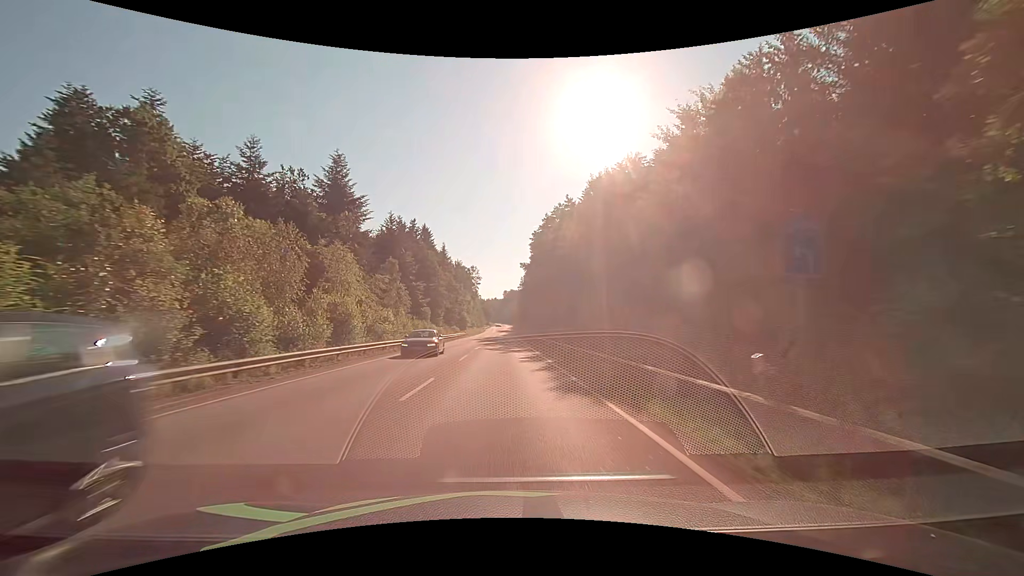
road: secondary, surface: asphalt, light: Day
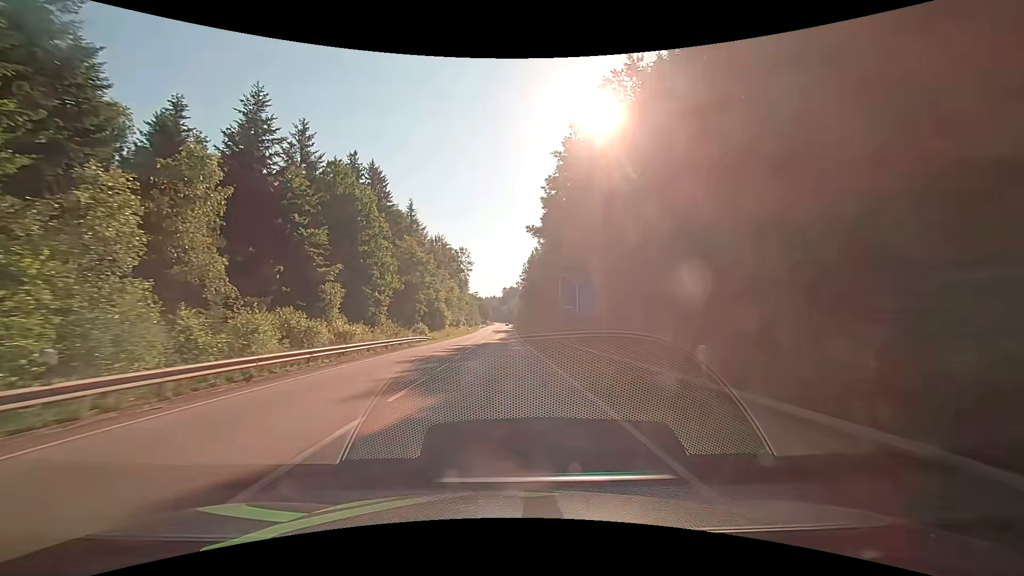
(+0.1, +43.0) m; 0°
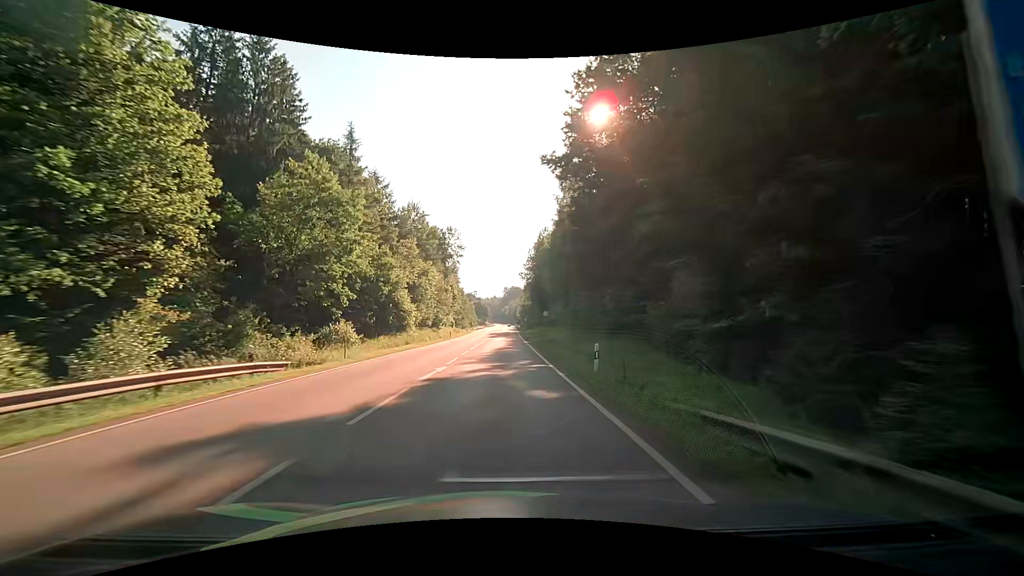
(0.0, +32.2) m; 0°
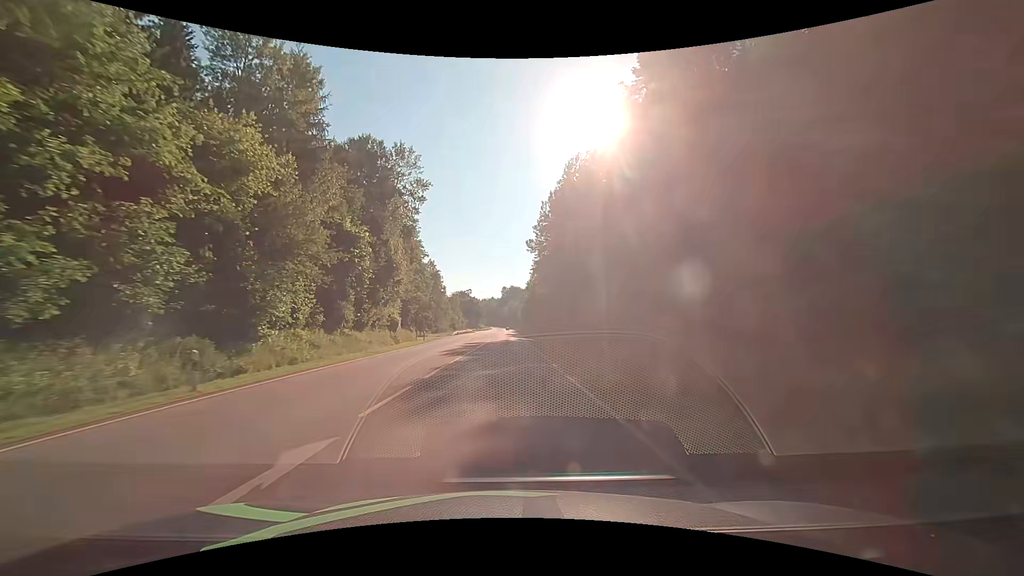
(-0.1, +53.6) m; 0°
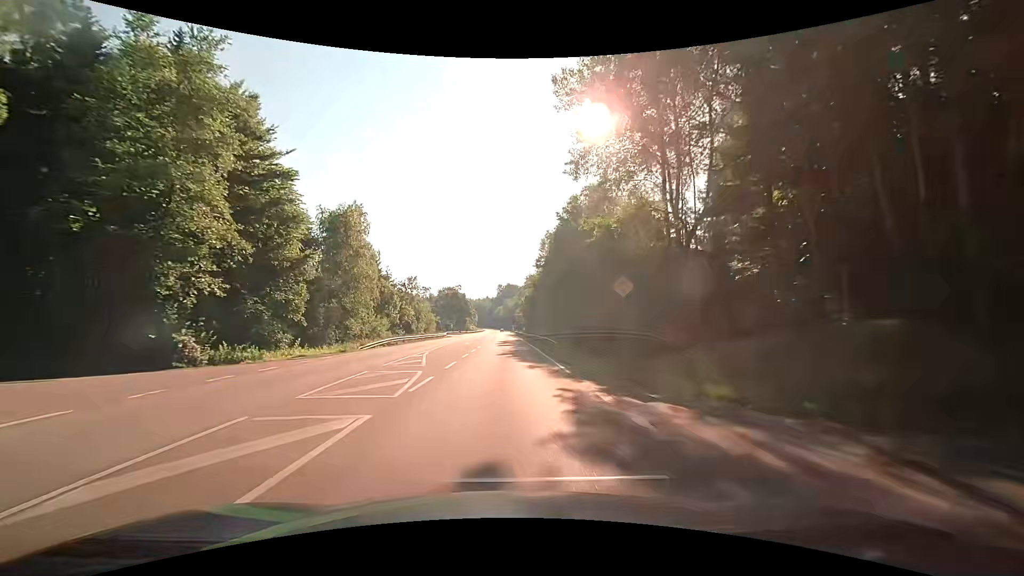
(-0.1, +53.6) m; 0°
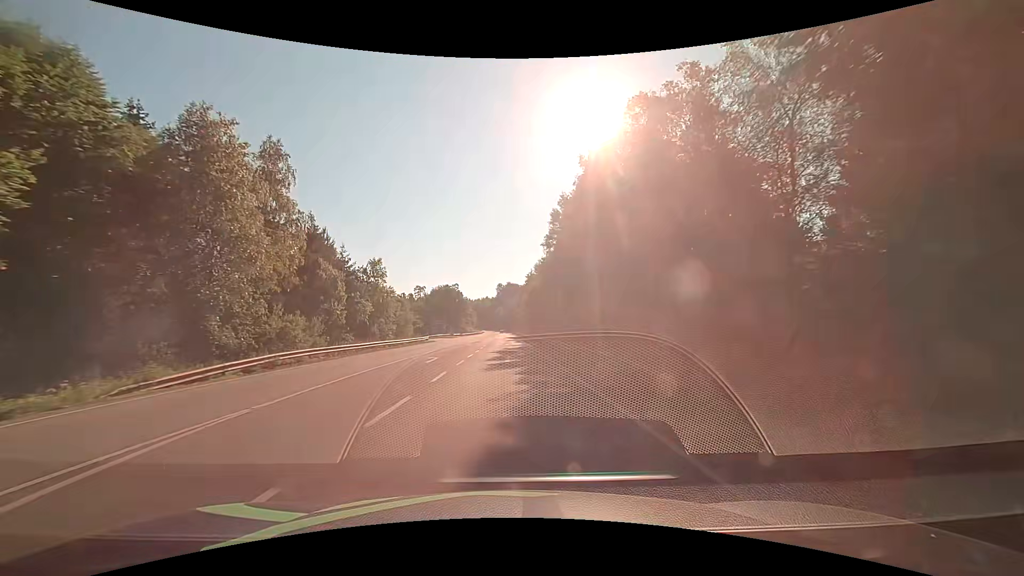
(+0.2, +21.4) m; 0°
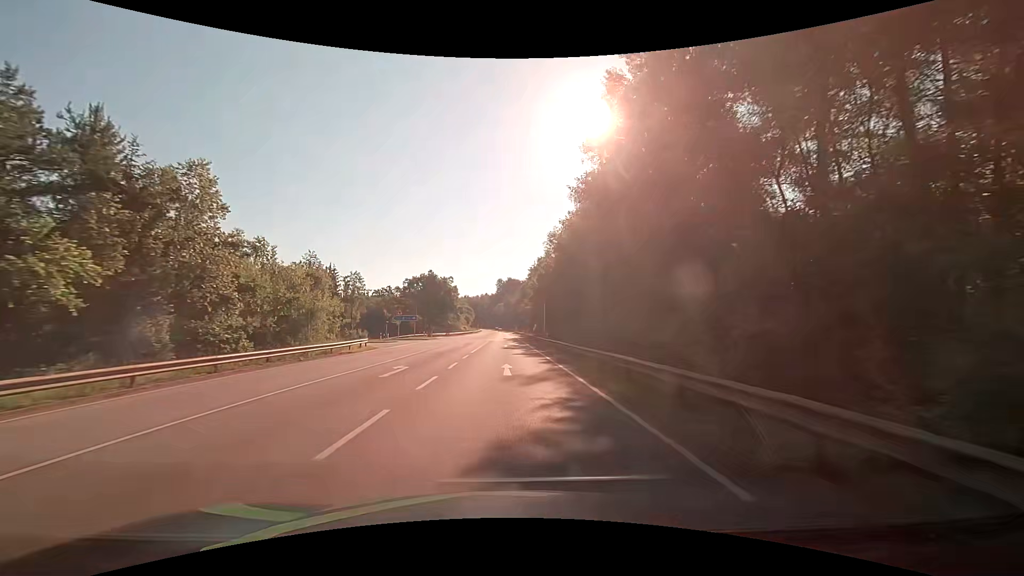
(0.0, +32.2) m; 0°
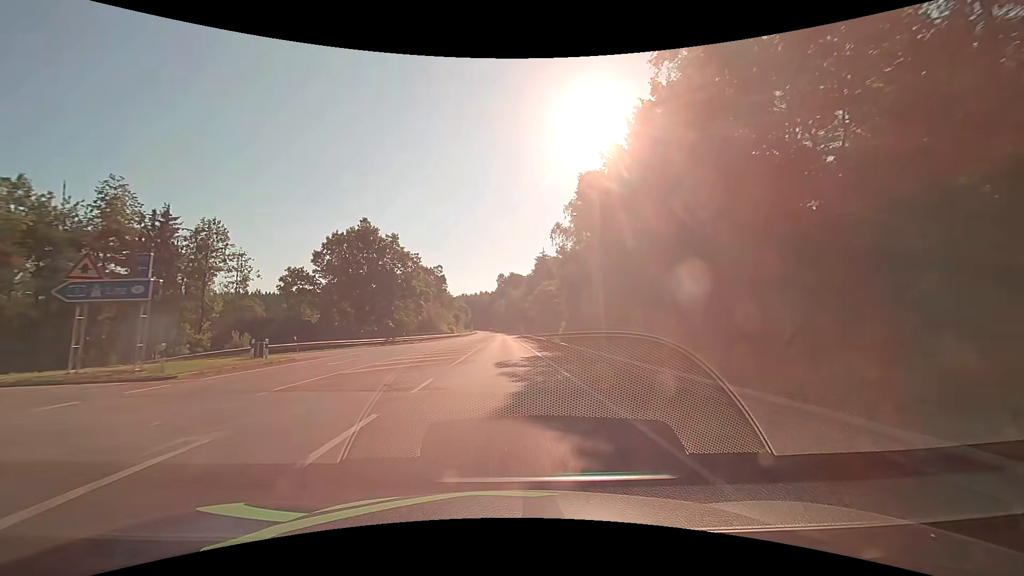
(0.0, +53.7) m; 0°
(0, +10) (0, +20) (0, +30) (0, +40) (0, +50) (0, +60) (0, +70) (0, +80) (0, +90) (0, +100) m
